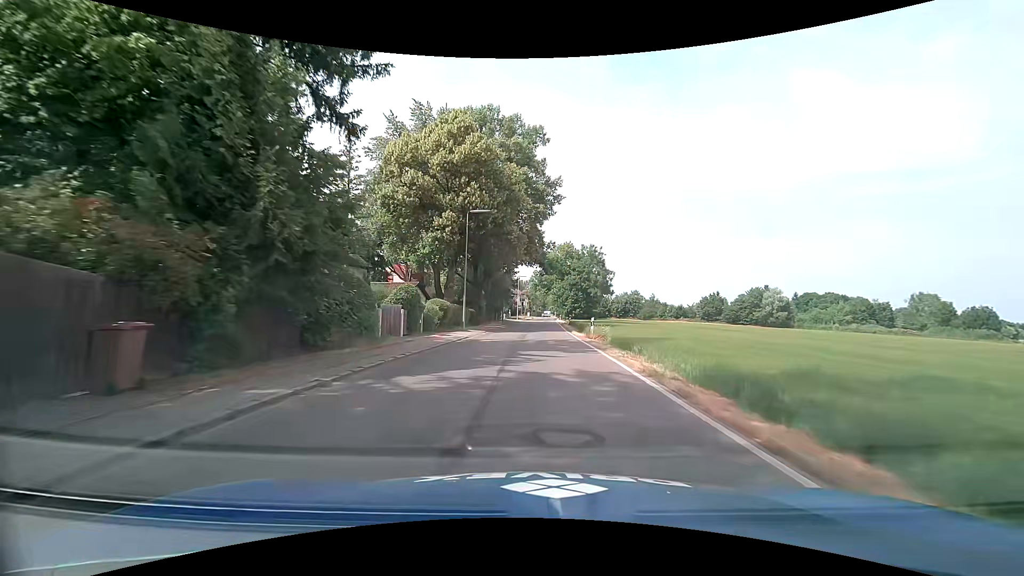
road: tertiary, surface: asphalt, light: Day
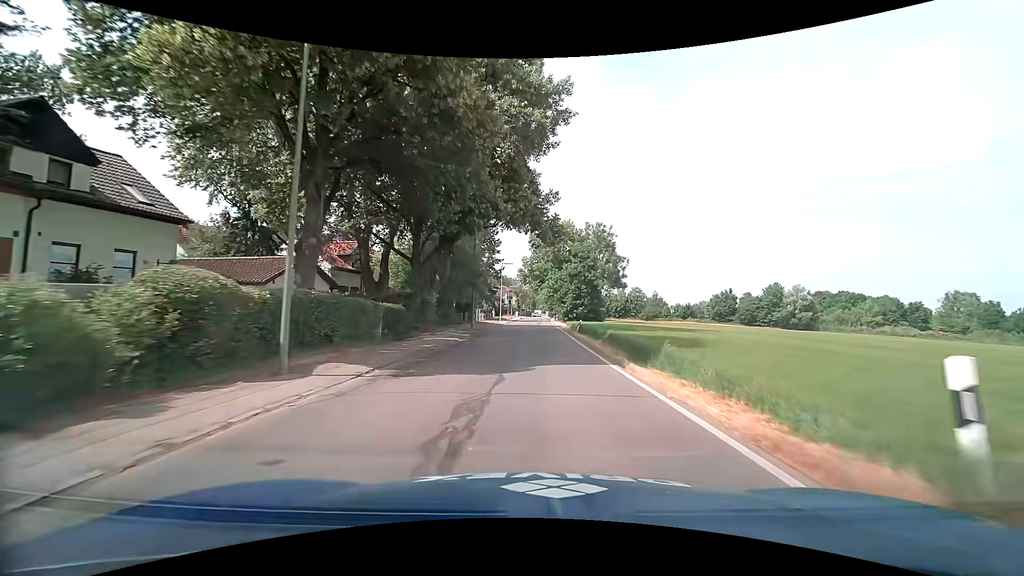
(+0.1, +23.4) m; +1°
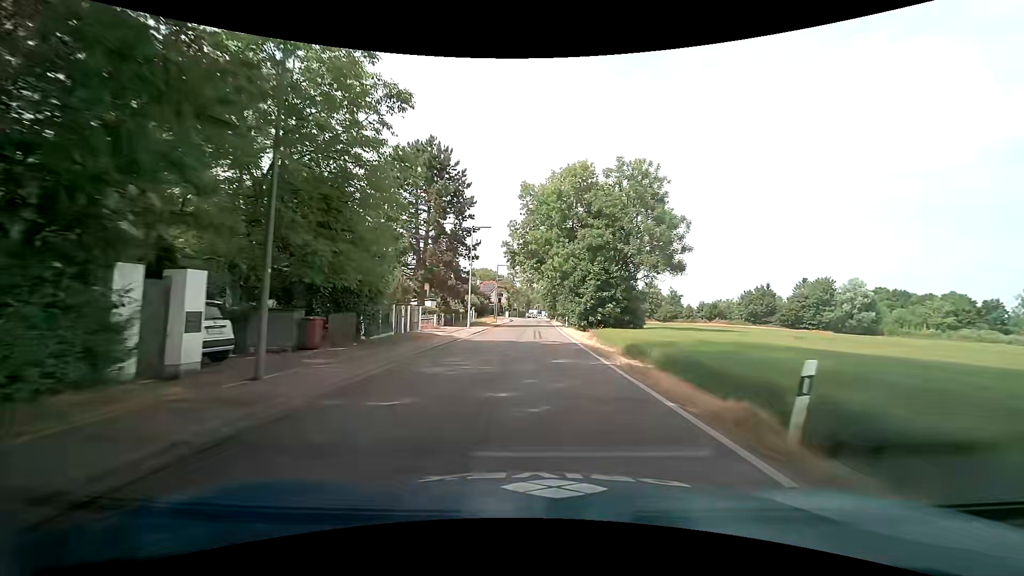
(+0.3, +30.7) m; +1°
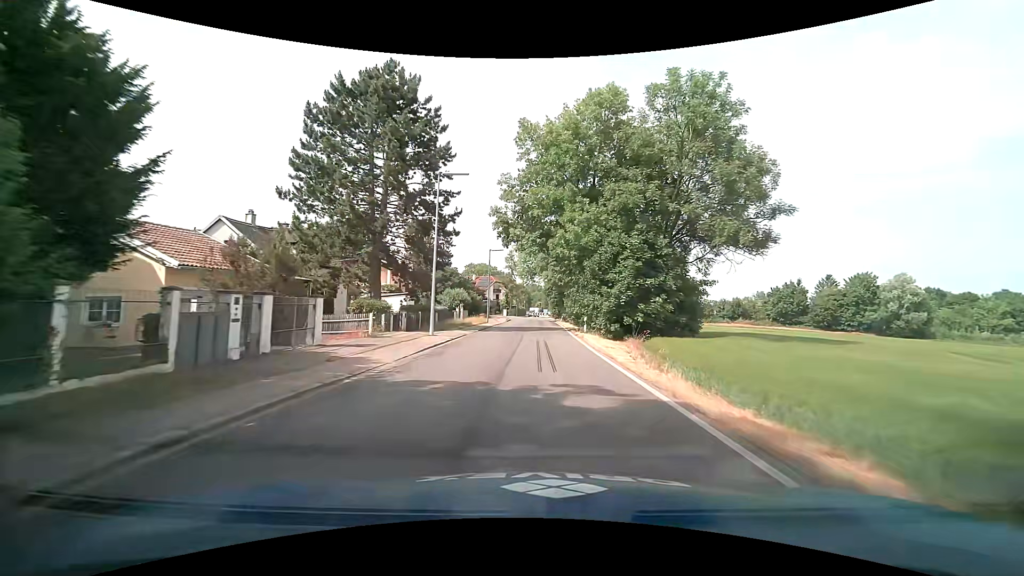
(-0.1, +15.2) m; 0°
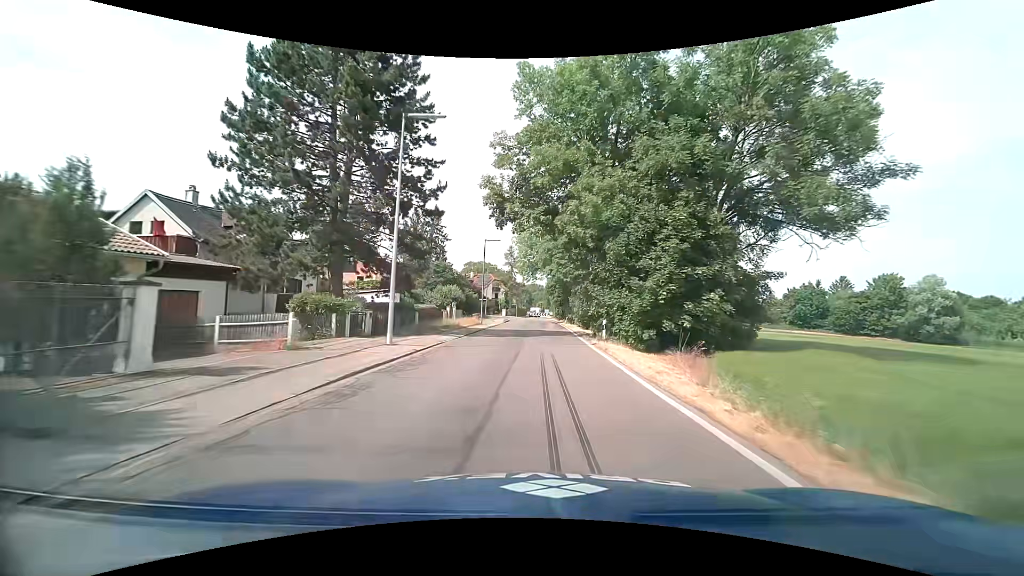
(0.0, +7.5) m; 0°
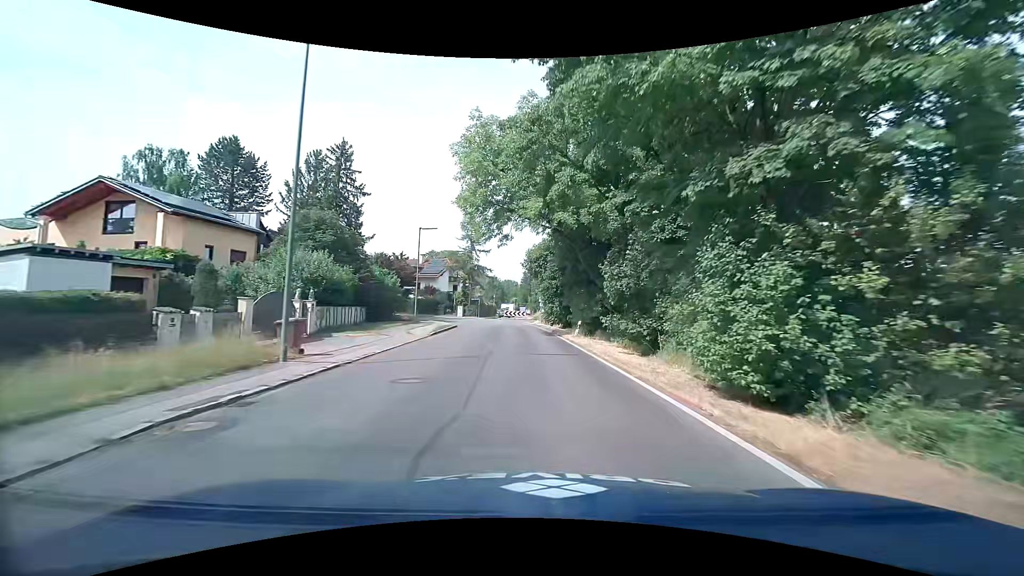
(+0.4, +35.7) m; +3°
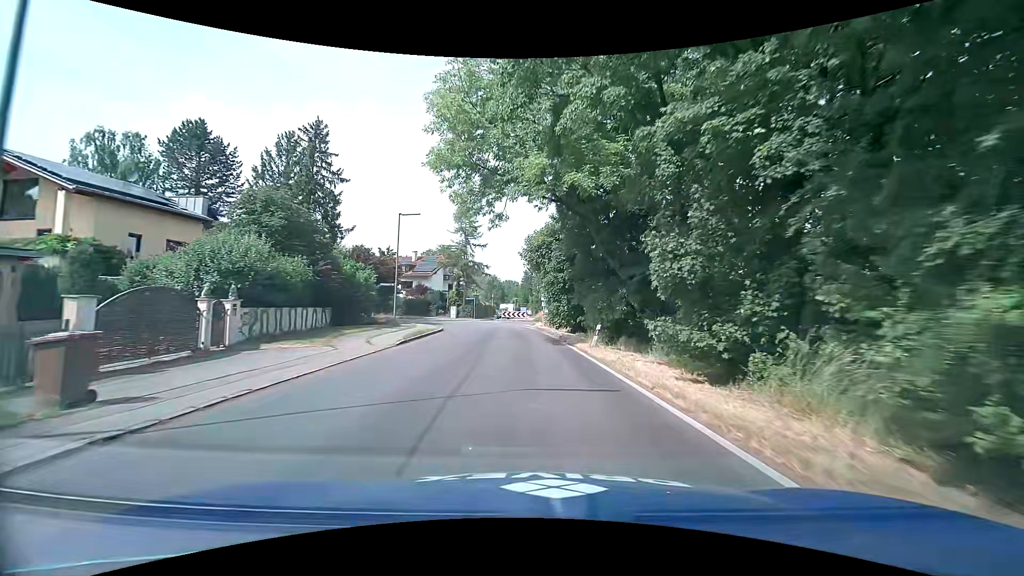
(0.0, +6.9) m; 0°
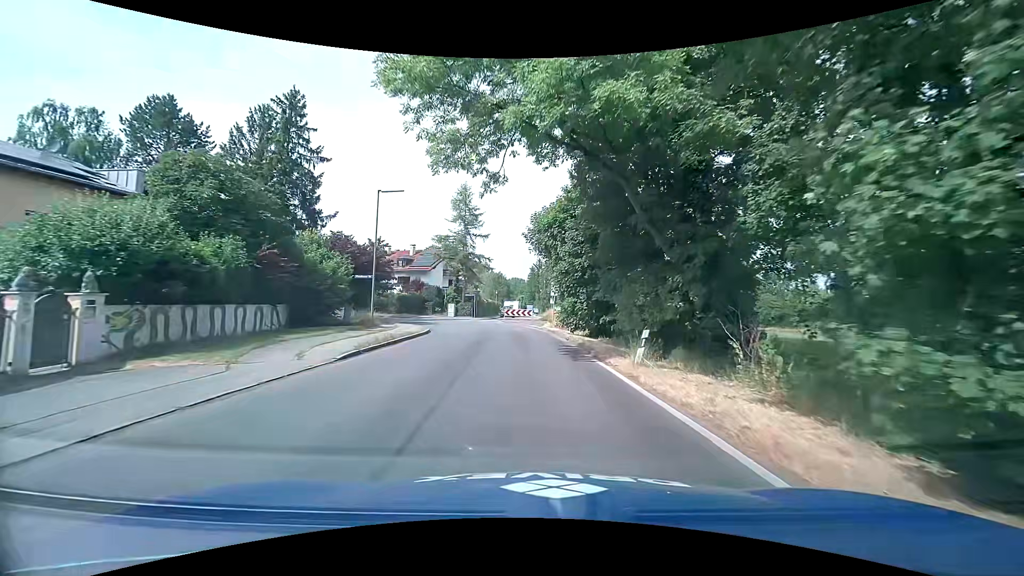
(-0.1, +6.5) m; -1°
